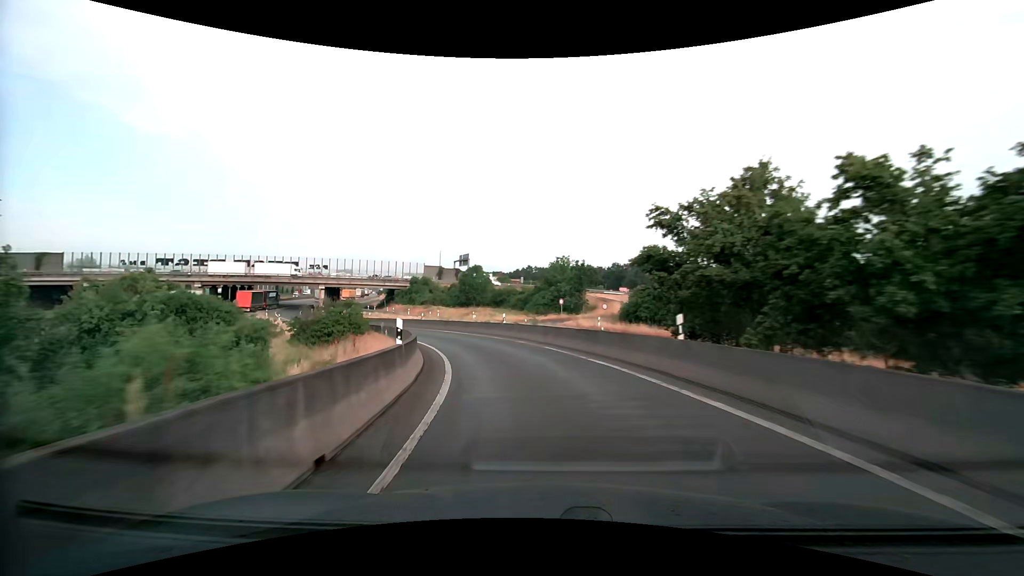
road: motorway_link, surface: asphalt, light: Day
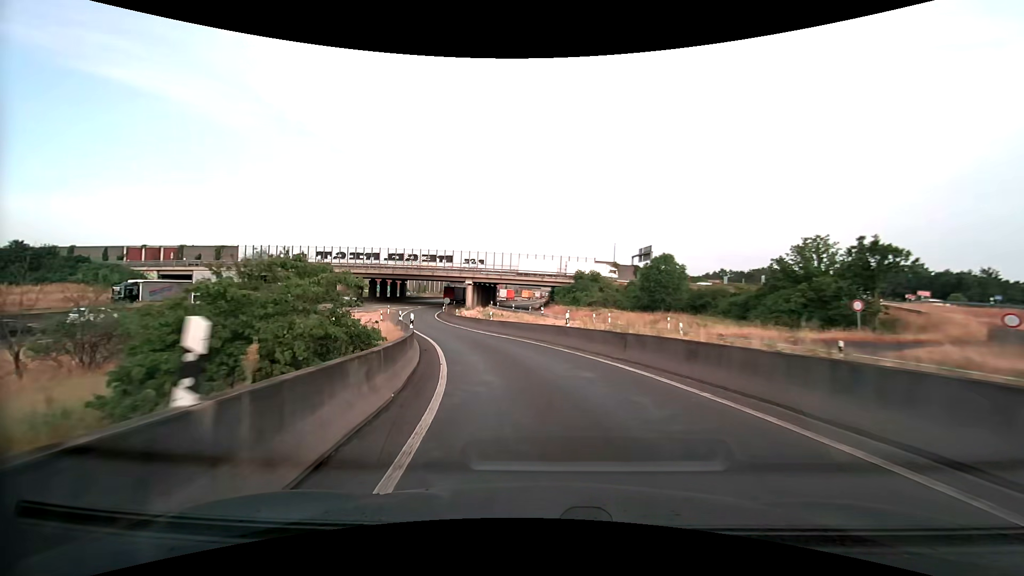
(-4.5, +25.9) m; -20°
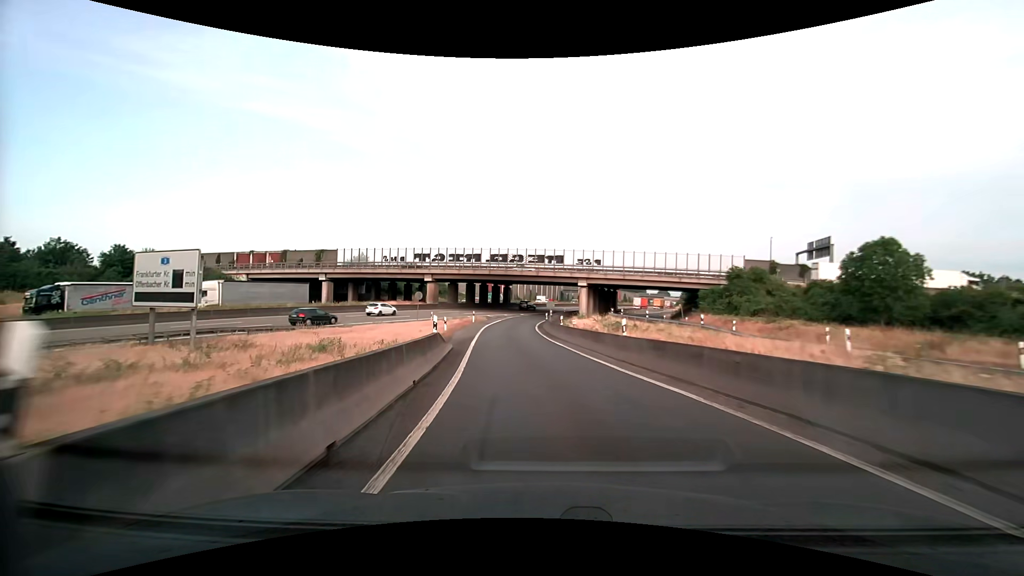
(-2.1, +18.0) m; -13°
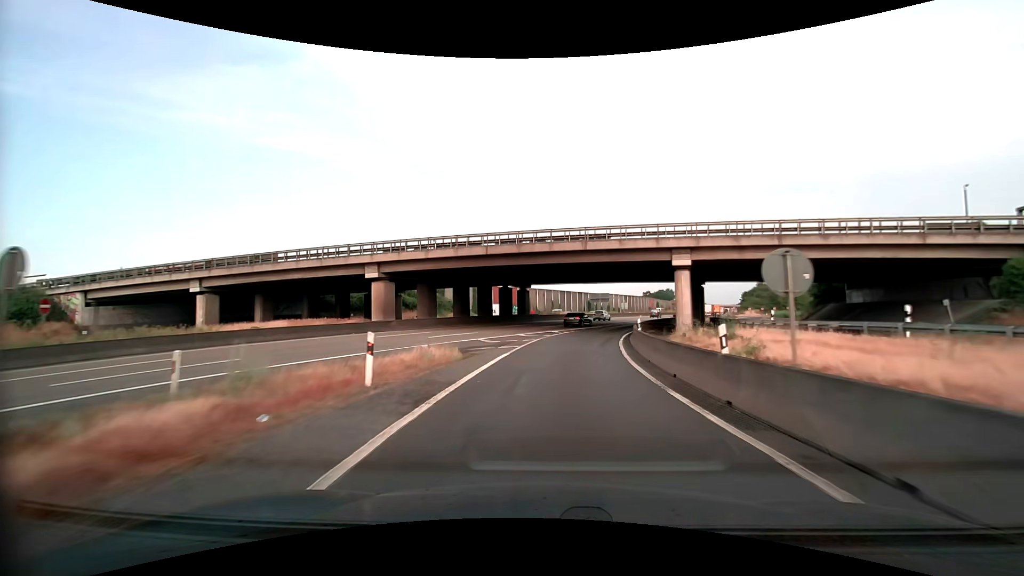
(-3.3, +38.0) m; -3°
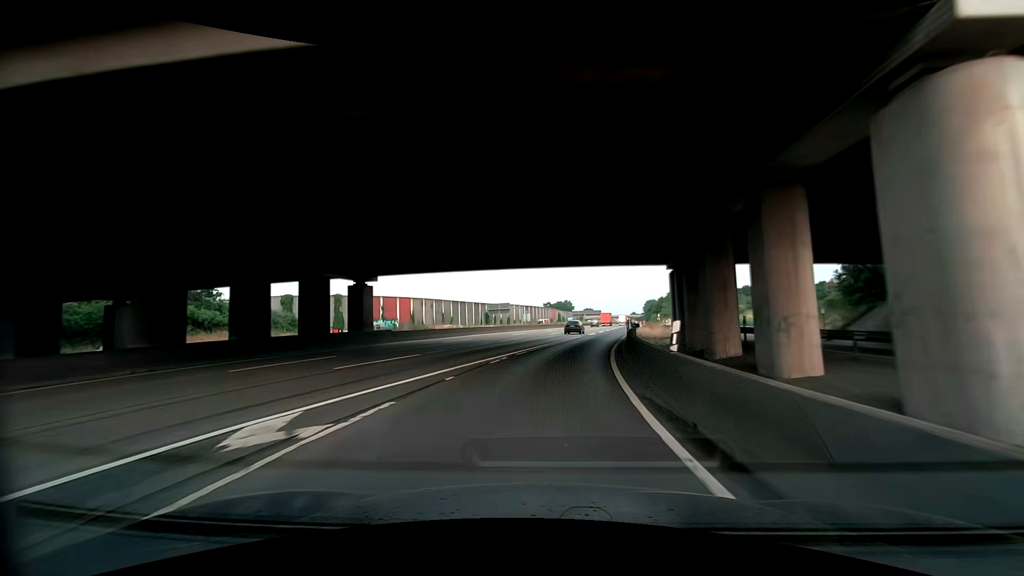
(+2.8, +30.7) m; +11°
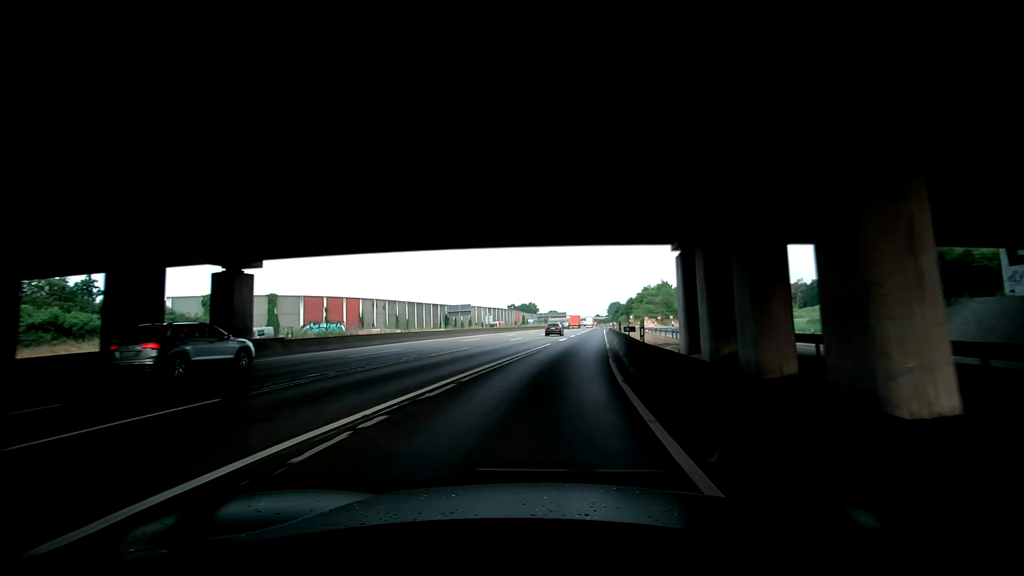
(+0.4, +10.9) m; +5°
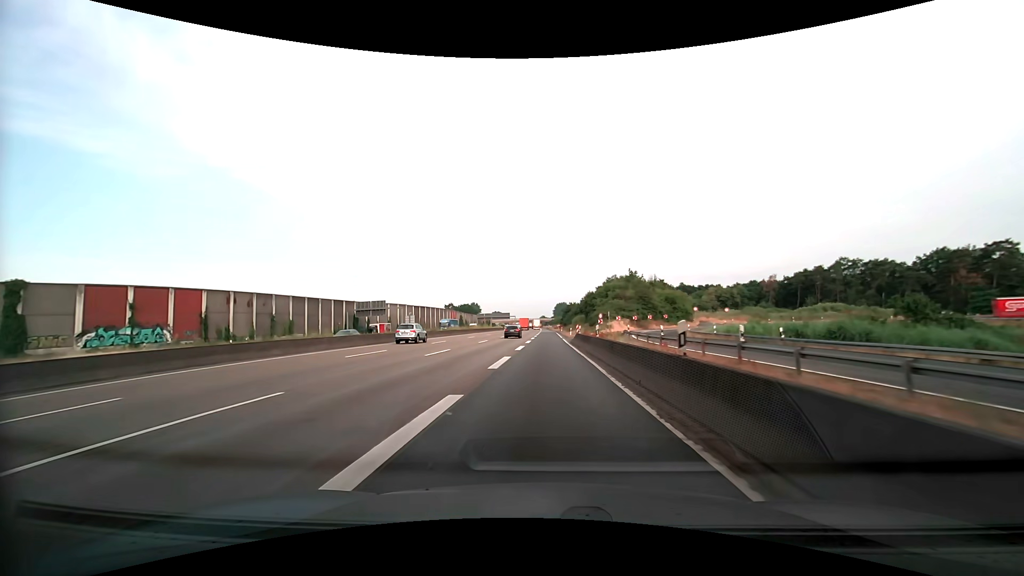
(+1.5, +34.5) m; +7°
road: motorway
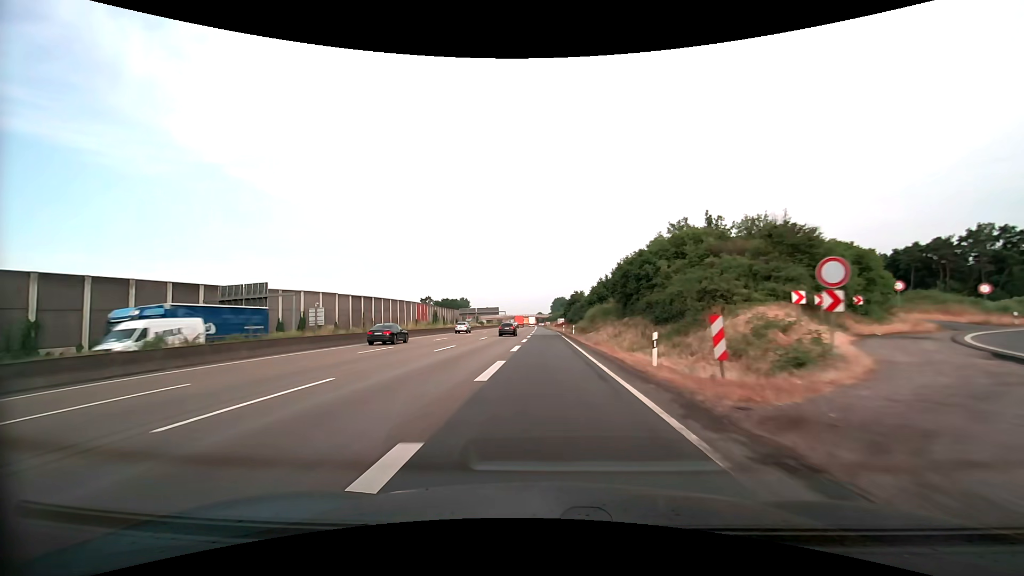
(0.0, +52.5) m; 0°
(0, +10) (0, +20) (0, +30) (0, +40) (0, +50) (0, +60) (0, +70) (0, +80) (0, +90) (-1, +100) m
